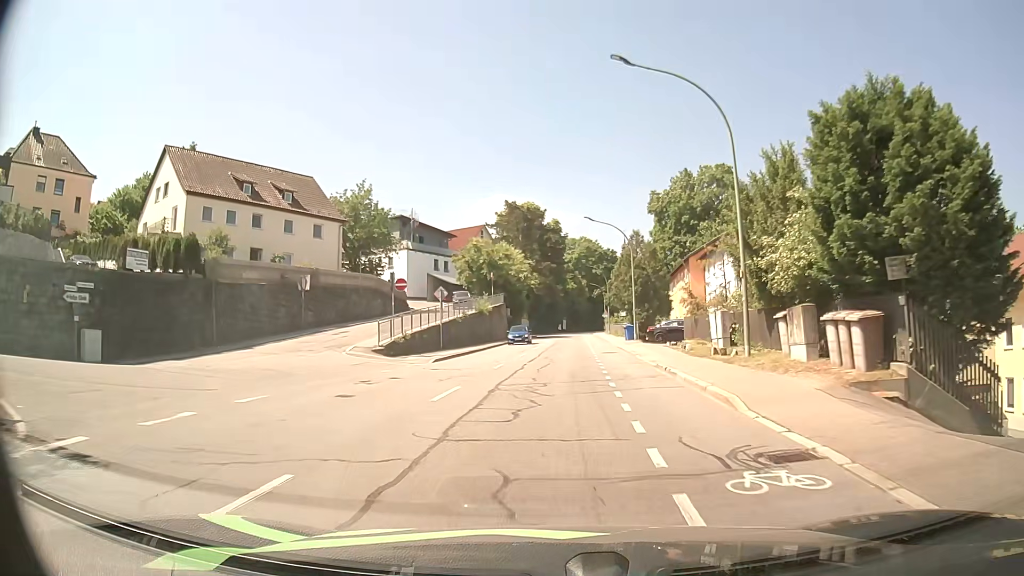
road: tertiary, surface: asphalt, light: Day
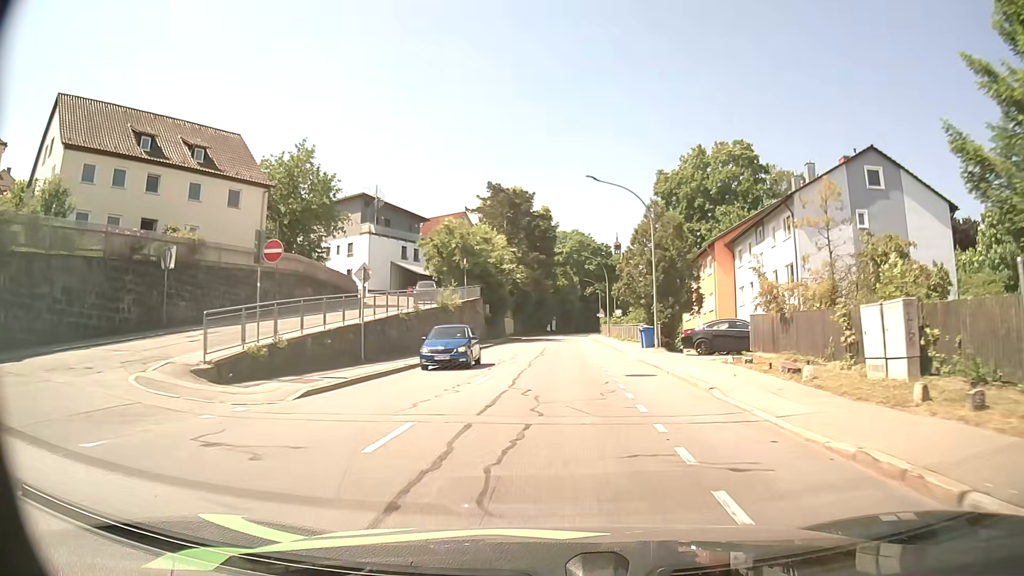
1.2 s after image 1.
(+0.2, +14.0) m; +1°
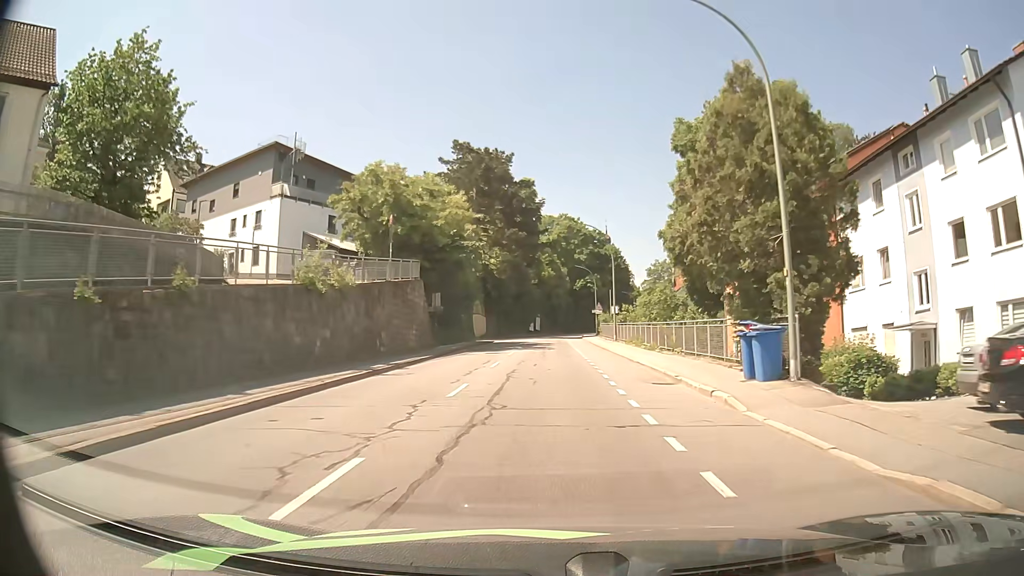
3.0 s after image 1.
(+0.4, +21.4) m; +1°
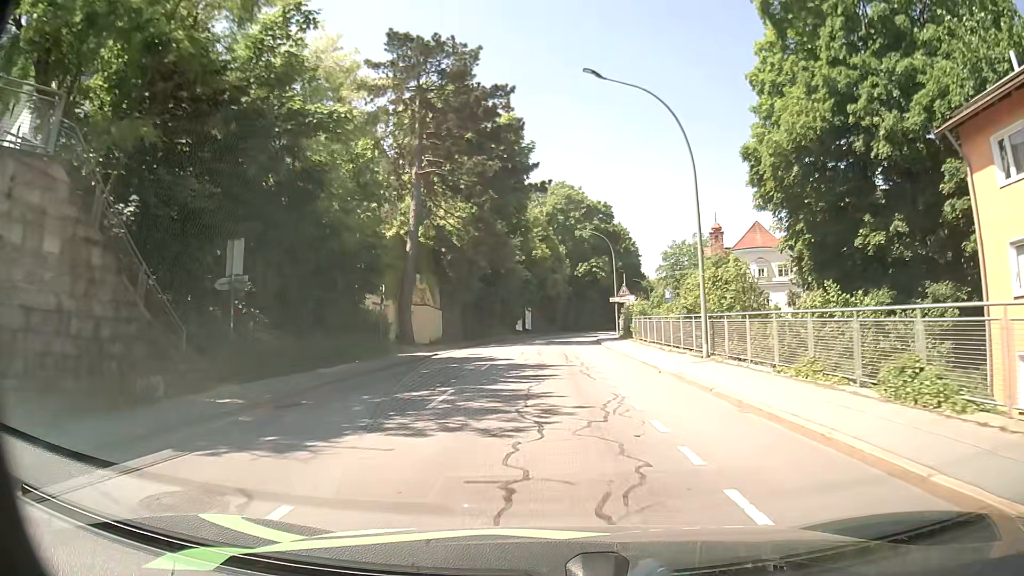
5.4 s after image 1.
(0.0, +29.0) m; +1°
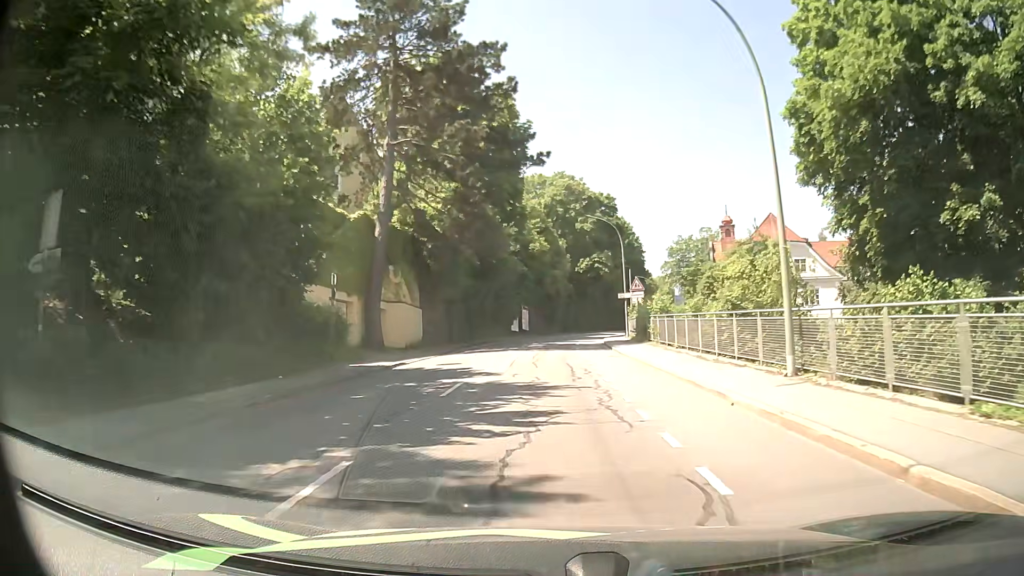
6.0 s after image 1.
(-0.1, +7.2) m; 0°
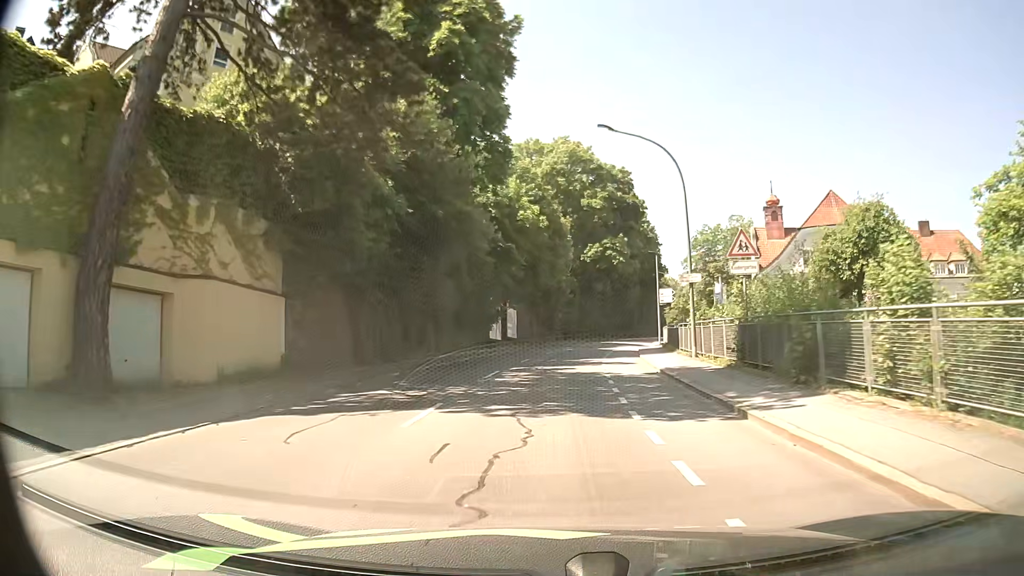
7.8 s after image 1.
(0.0, +21.6) m; 0°
